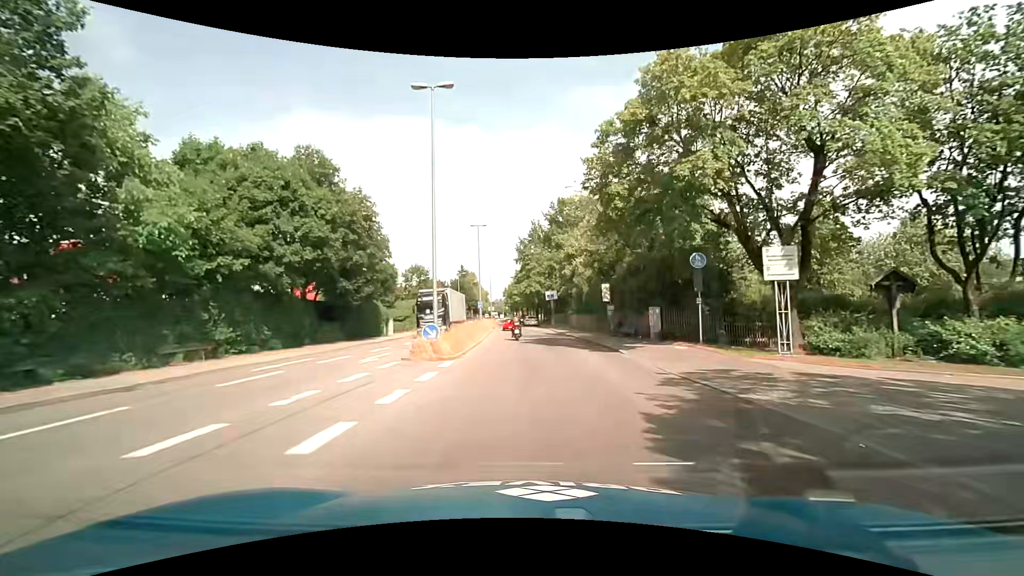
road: secondary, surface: asphalt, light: Day
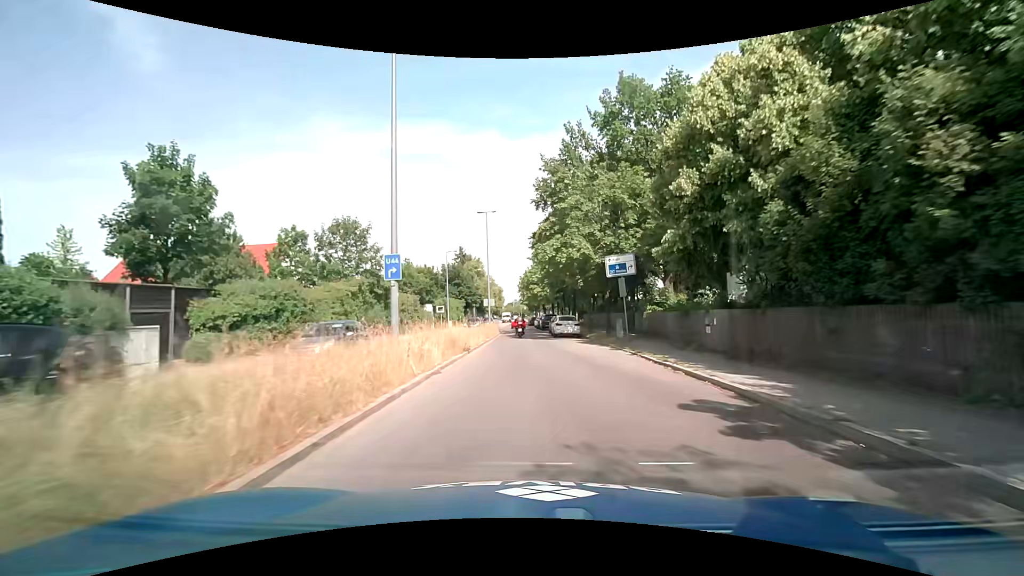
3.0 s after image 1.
(-0.8, +36.0) m; -2°
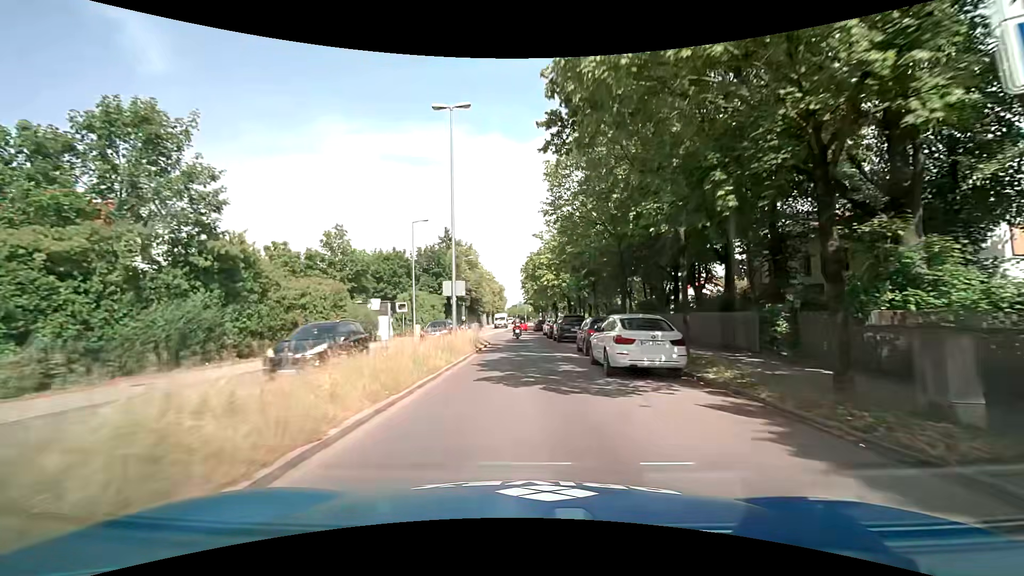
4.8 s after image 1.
(-0.1, +21.7) m; -1°
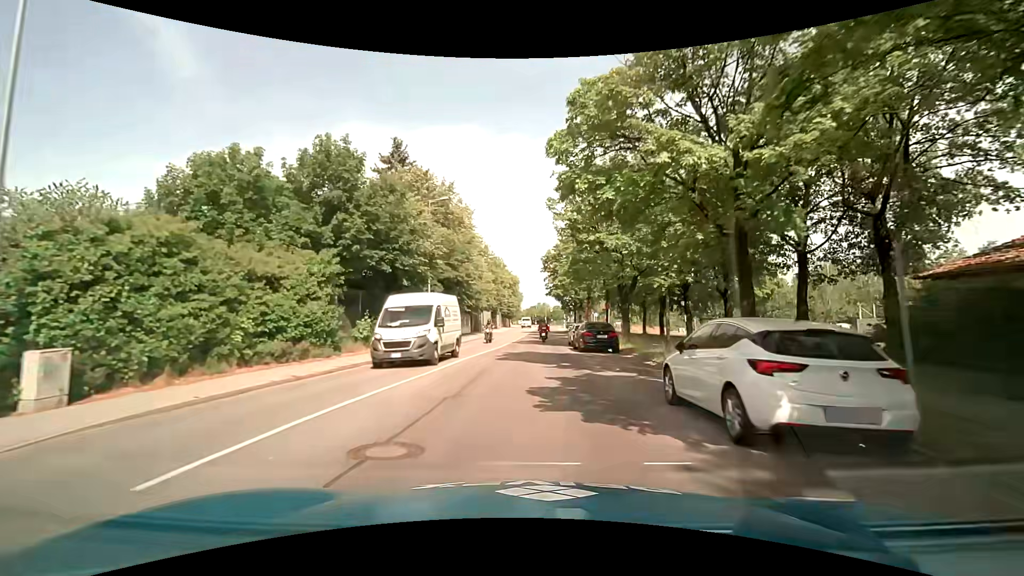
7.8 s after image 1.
(-0.8, +35.9) m; -2°
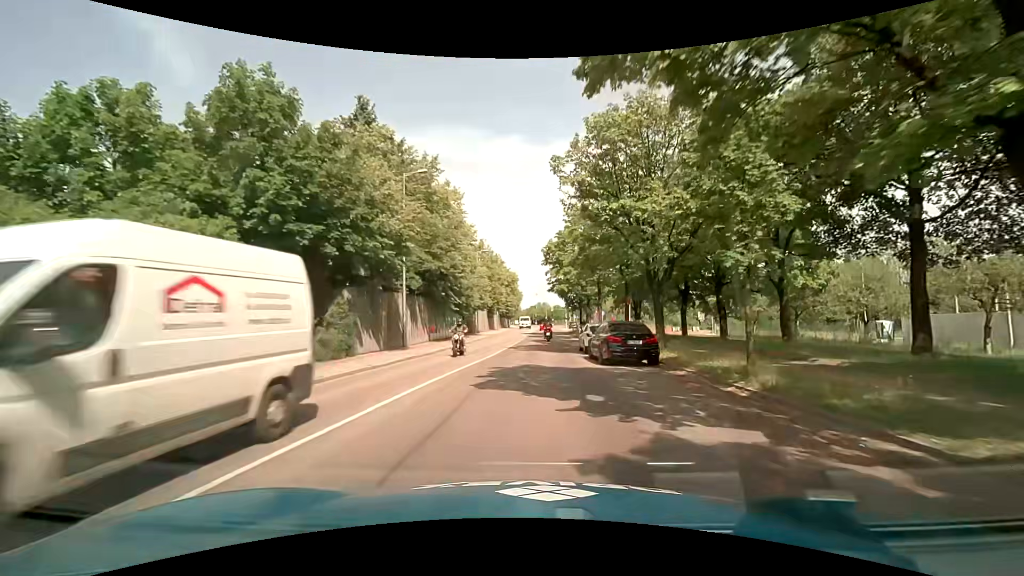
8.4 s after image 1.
(0.0, +7.1) m; +1°
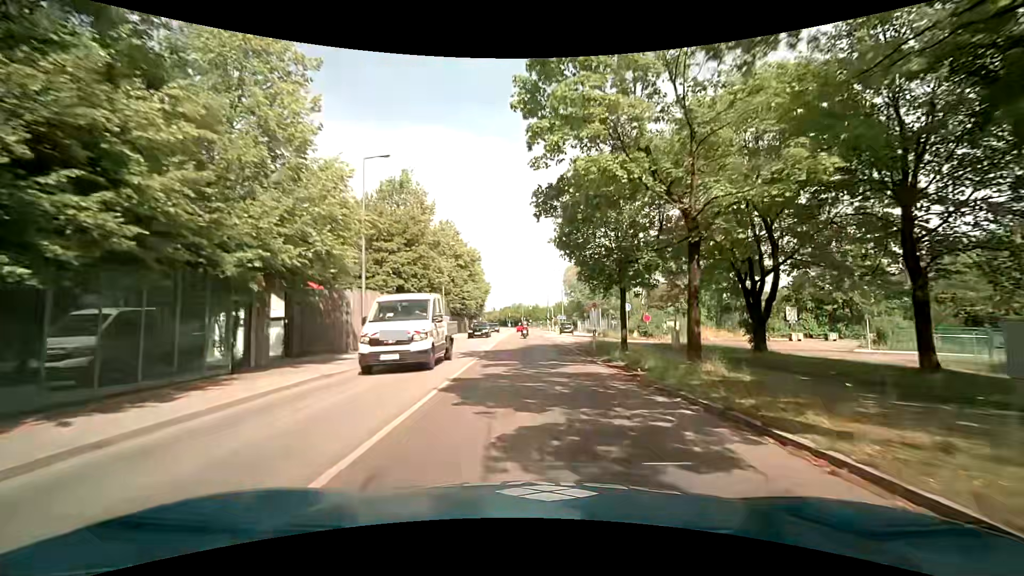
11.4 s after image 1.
(+0.6, +36.5) m; +2°
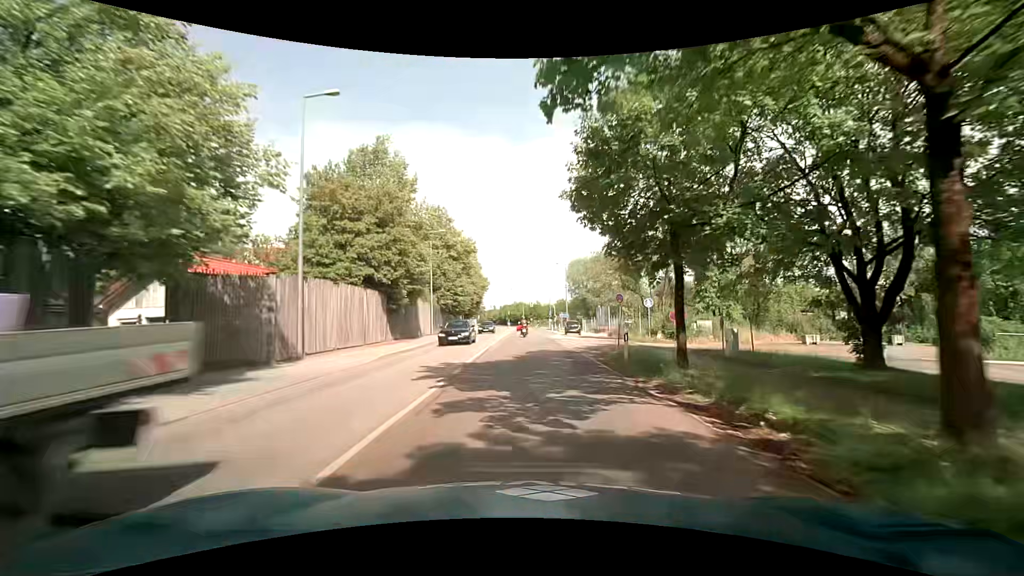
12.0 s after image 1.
(0.0, +7.4) m; -1°
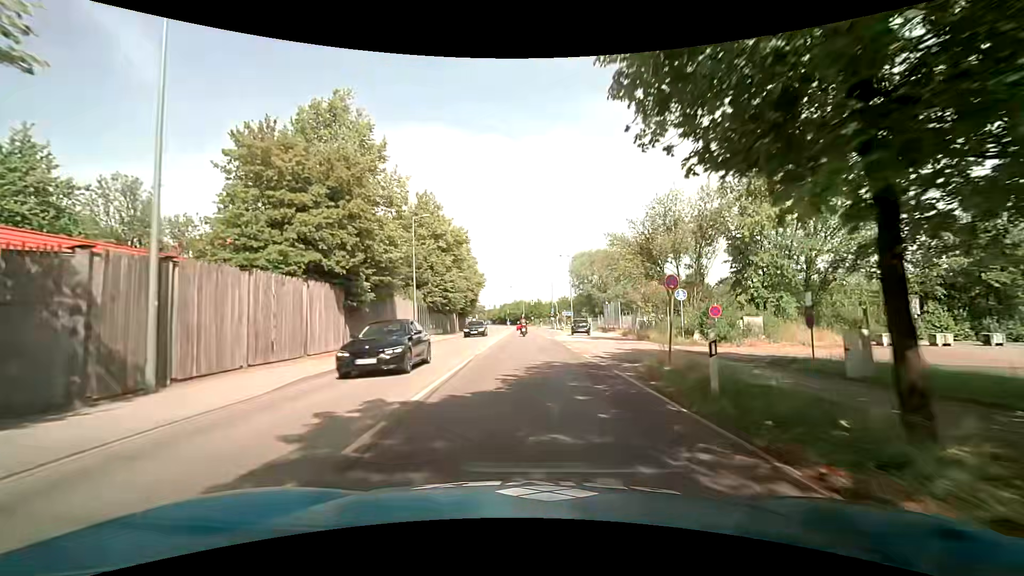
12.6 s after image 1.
(0.0, +7.4) m; -1°
(0, +10) (0, +20) (0, +30) (0, +40) (+1, +50) (+1, +60) (+1, +70) (+1, +80) (+1, +90) (0, +100) m
